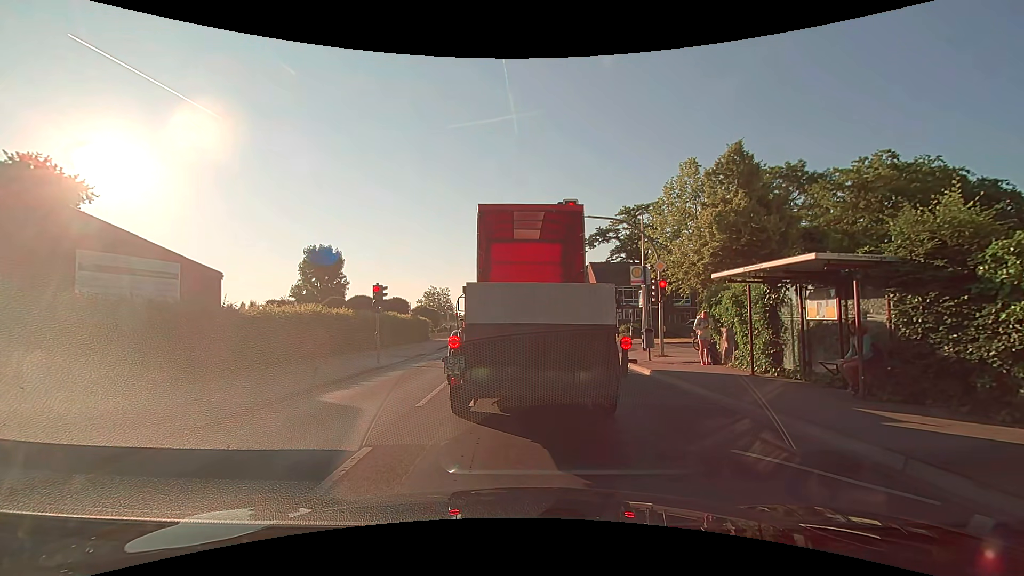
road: secondary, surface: asphalt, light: Day
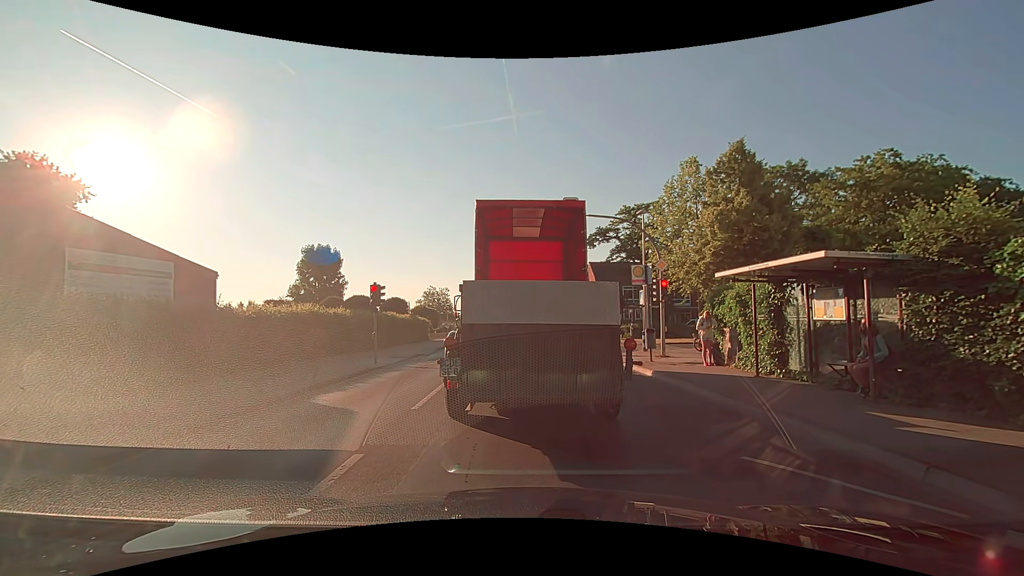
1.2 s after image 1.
(0.0, +0.3) m; 0°
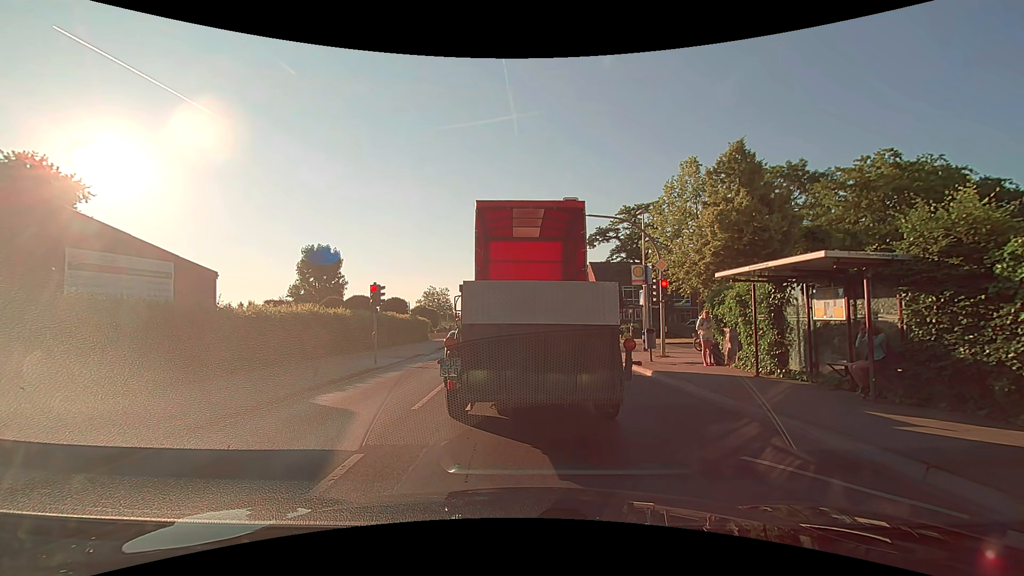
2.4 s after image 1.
(0.0, 0.0) m; 0°
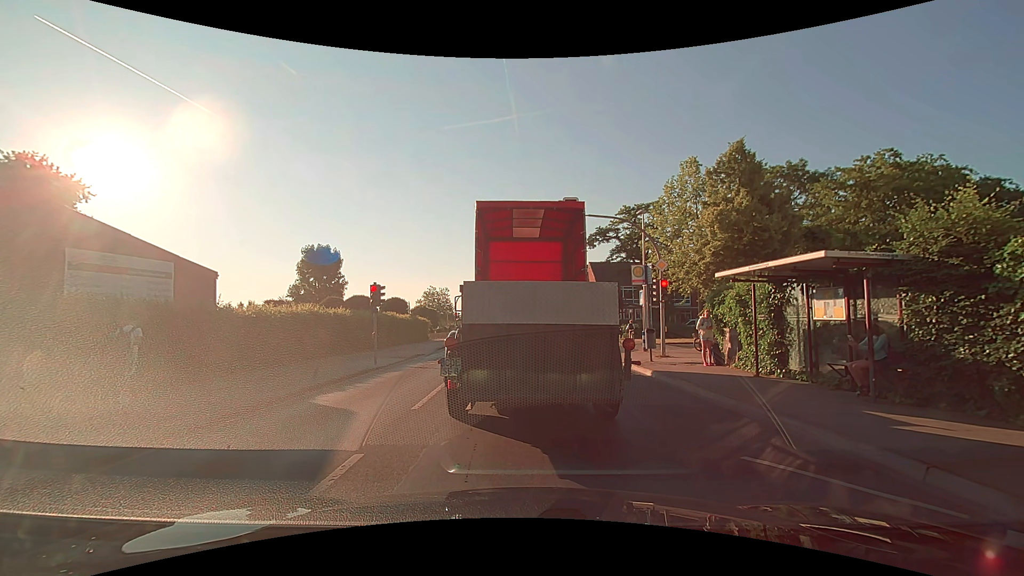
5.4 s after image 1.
(0.0, 0.0) m; 0°
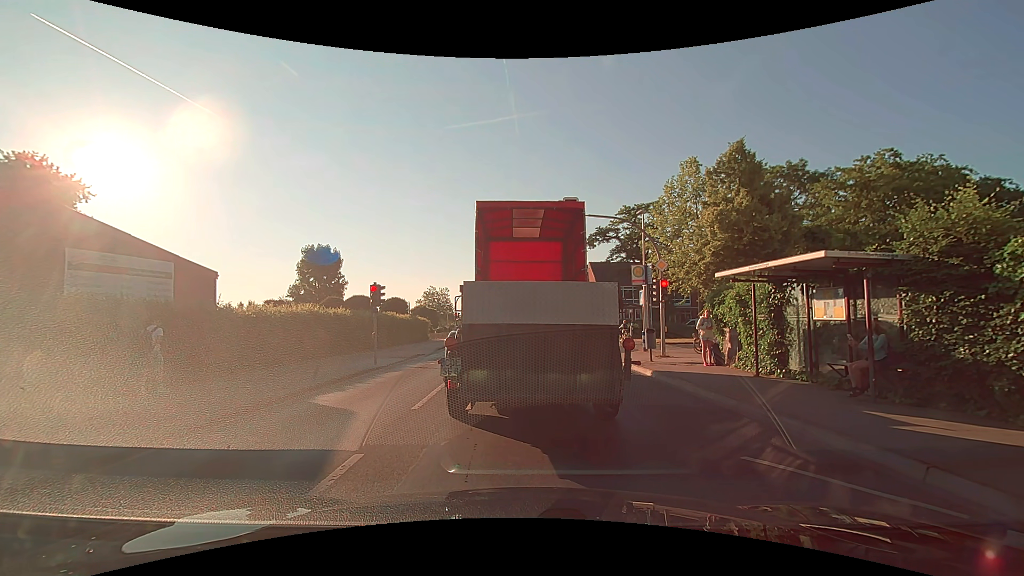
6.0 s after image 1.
(0.0, 0.0) m; 0°
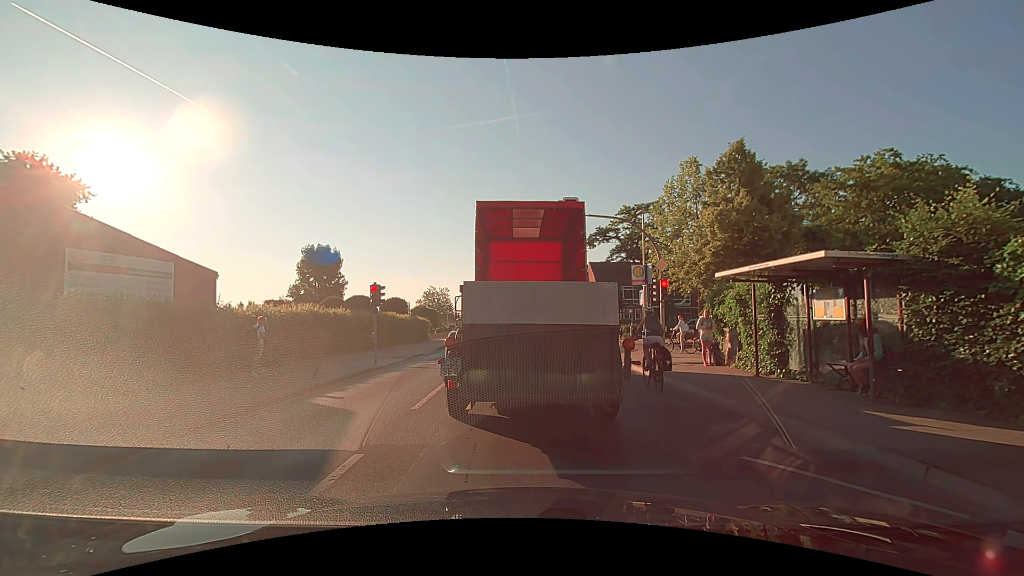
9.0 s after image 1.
(0.0, 0.0) m; 0°
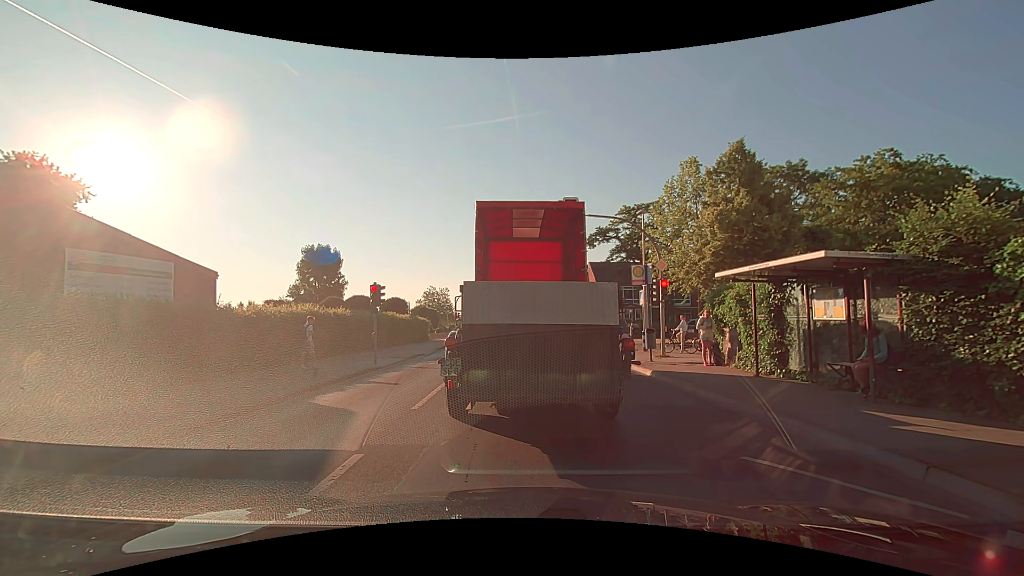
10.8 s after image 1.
(0.0, 0.0) m; 0°
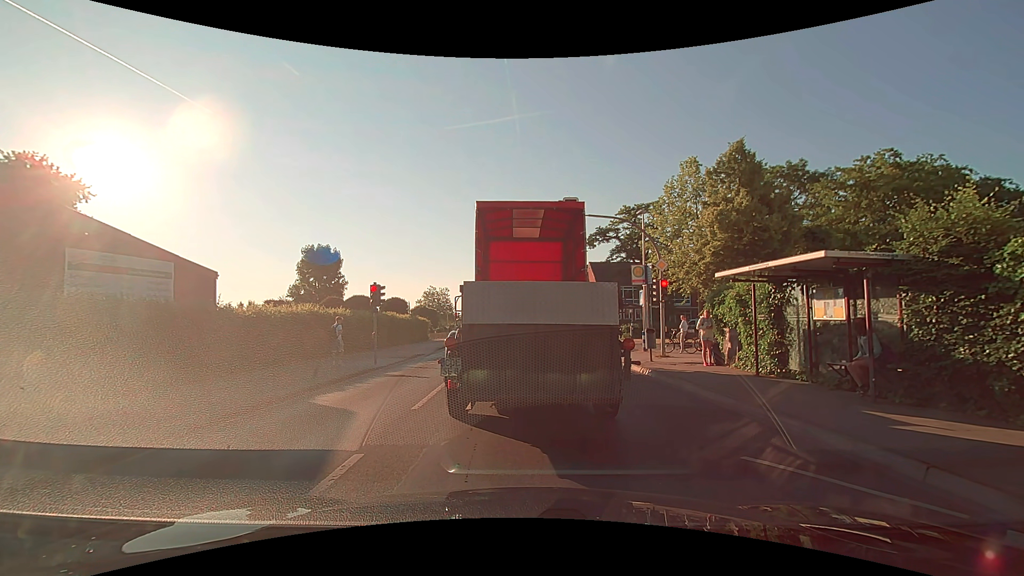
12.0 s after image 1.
(0.0, 0.0) m; 0°
